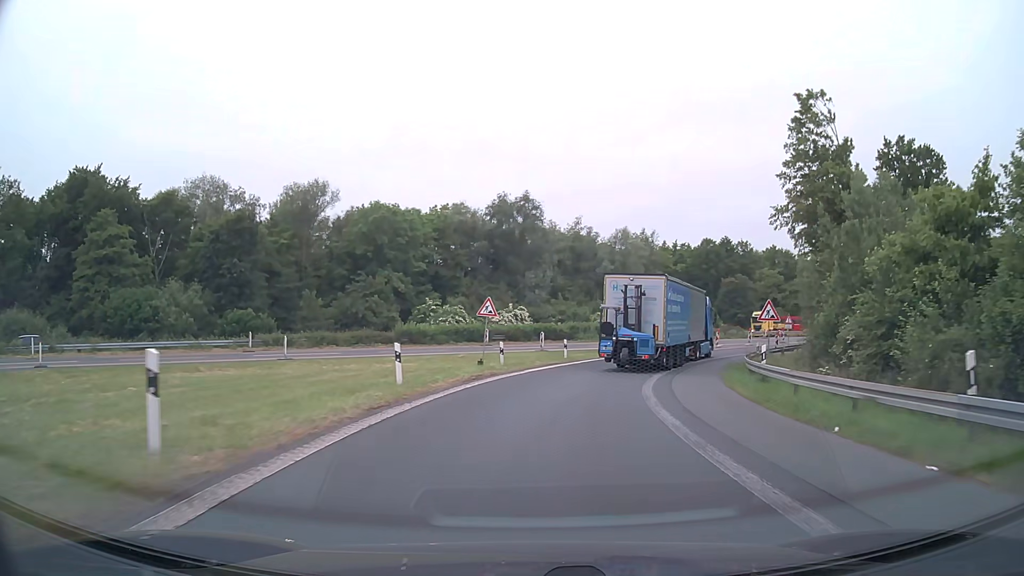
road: motorway_link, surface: asphalt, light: Day
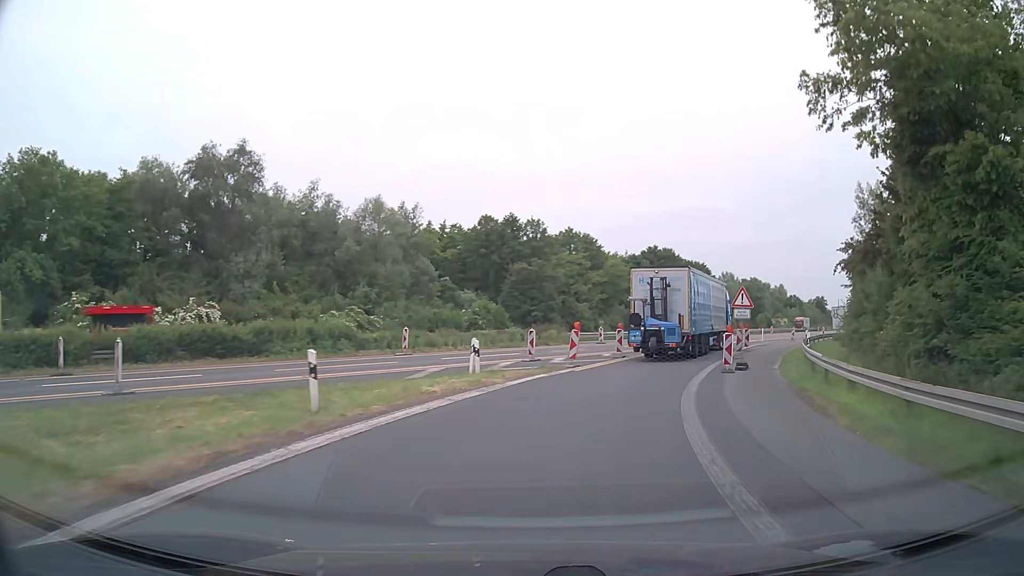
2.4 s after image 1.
(+4.9, +31.4) m; +20°
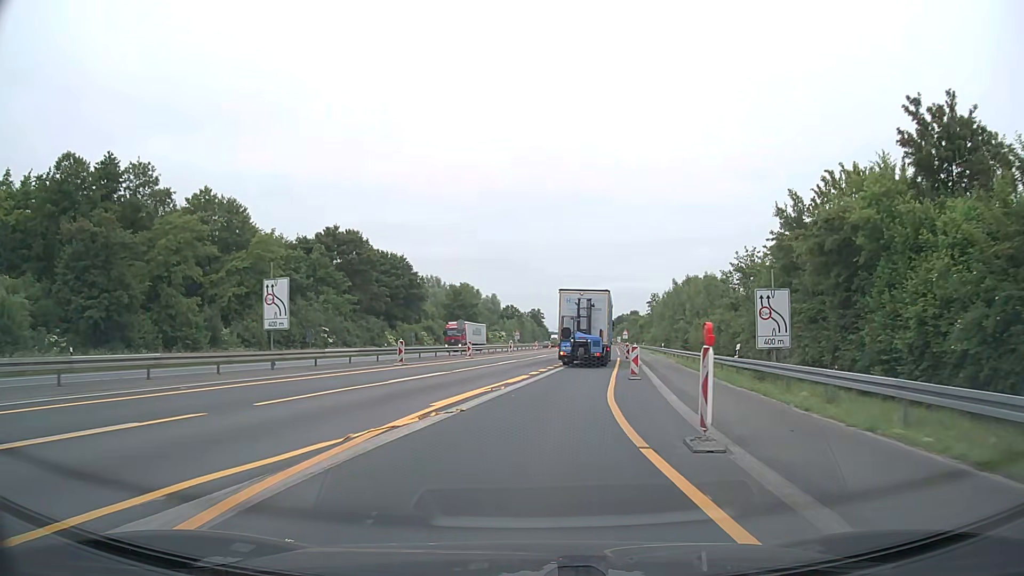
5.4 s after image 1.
(+10.6, +40.0) m; +25°
(0, +10) (+1, +20) (+3, +30) (+4, +40) (+5, +50) (+7, +60) (+8, +70) (+9, +79) (+10, +89) (+12, +99) m
